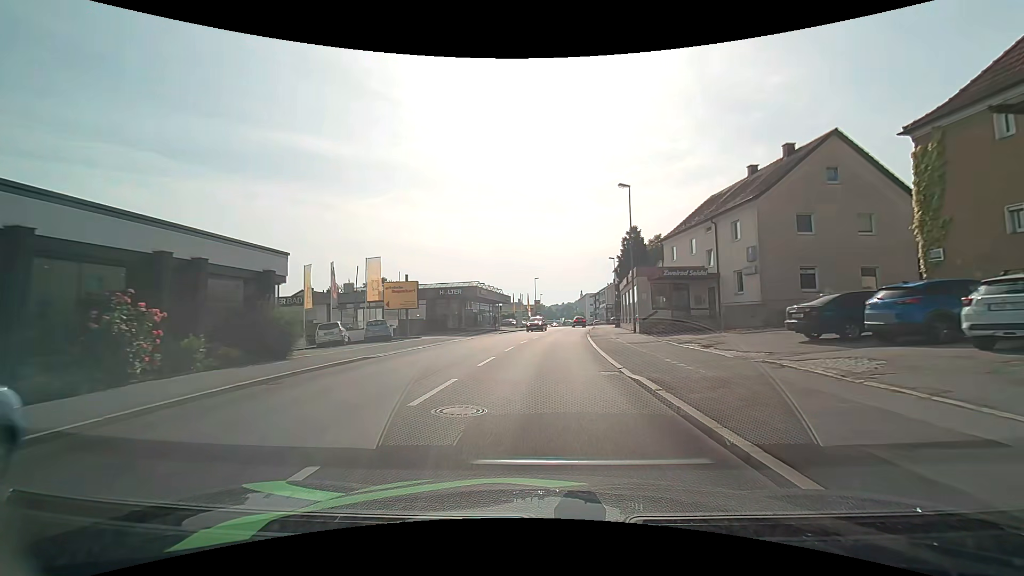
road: tertiary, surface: asphalt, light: Day
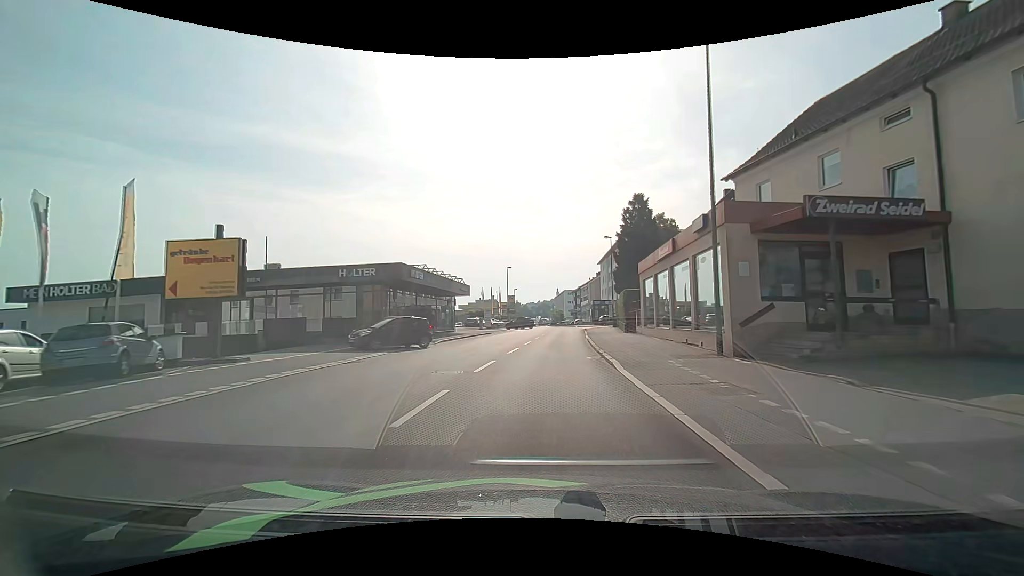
(+0.4, +19.4) m; +3°
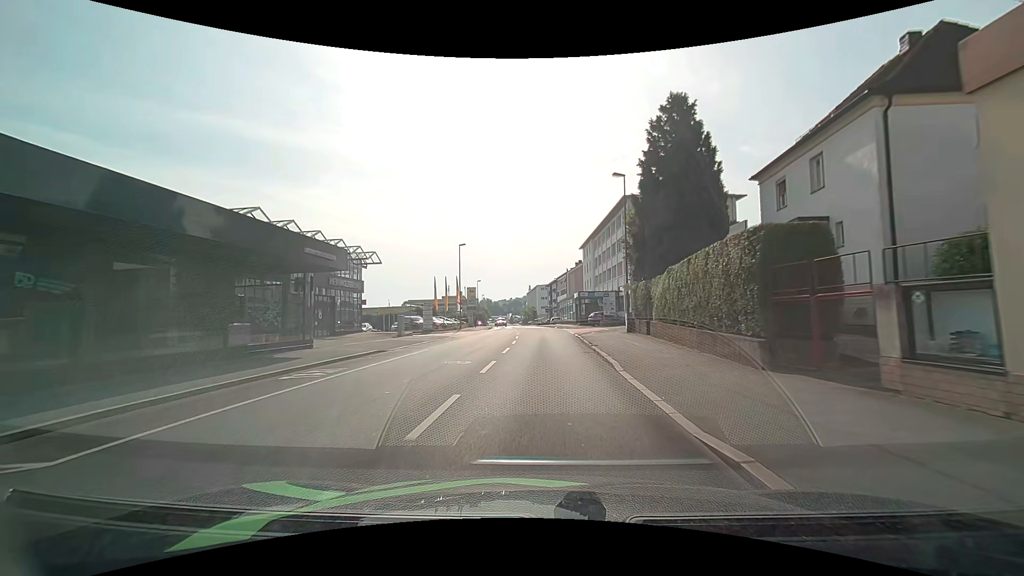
(+0.7, +24.4) m; +3°
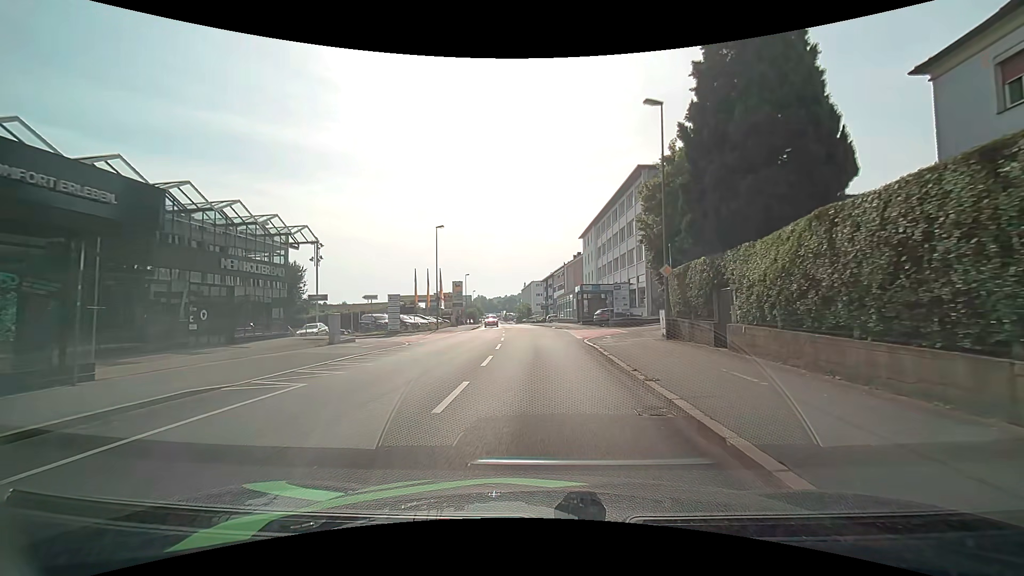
(+0.1, +10.6) m; +1°
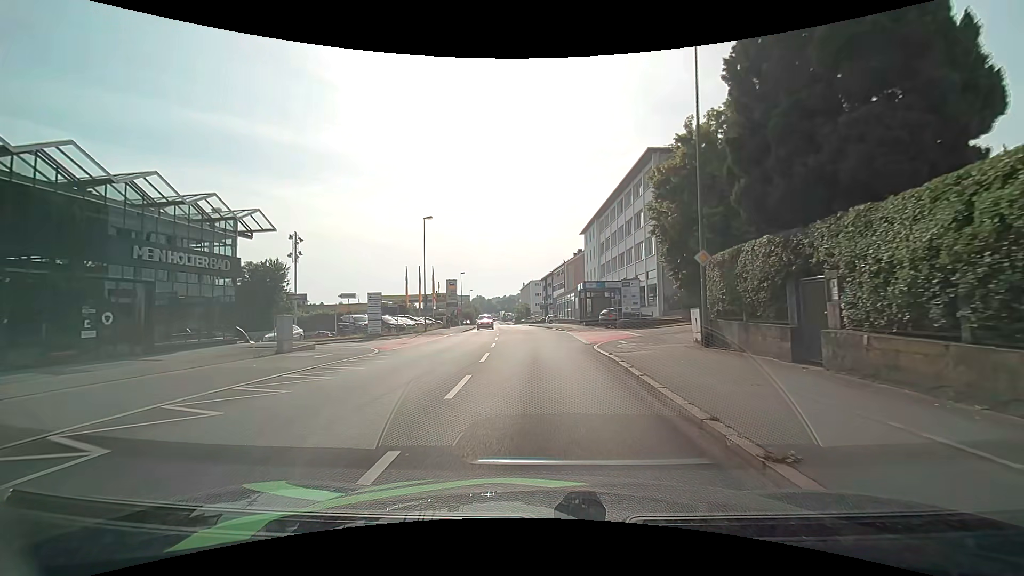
(0.0, +4.7) m; +1°
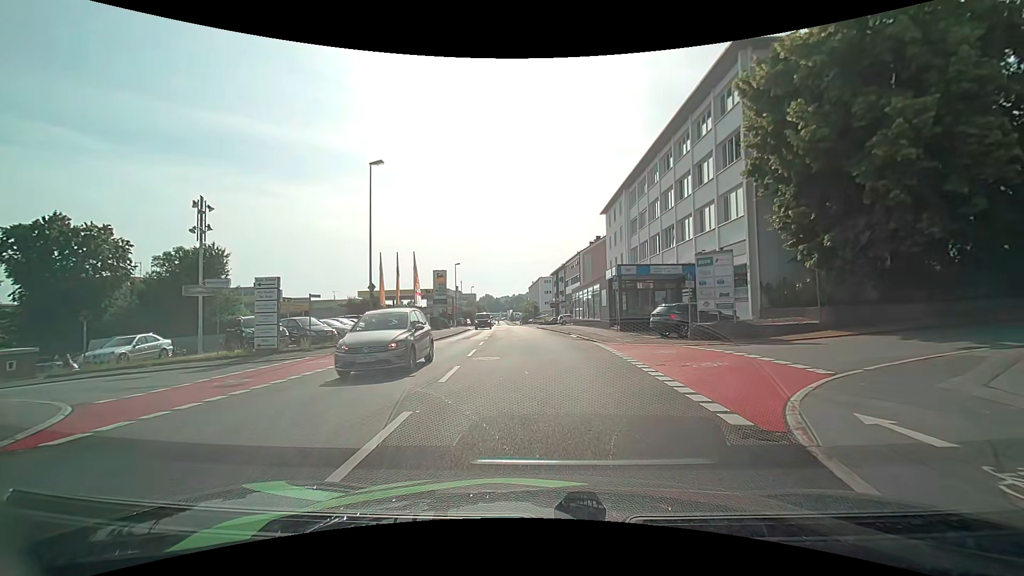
(-0.2, +16.0) m; -1°
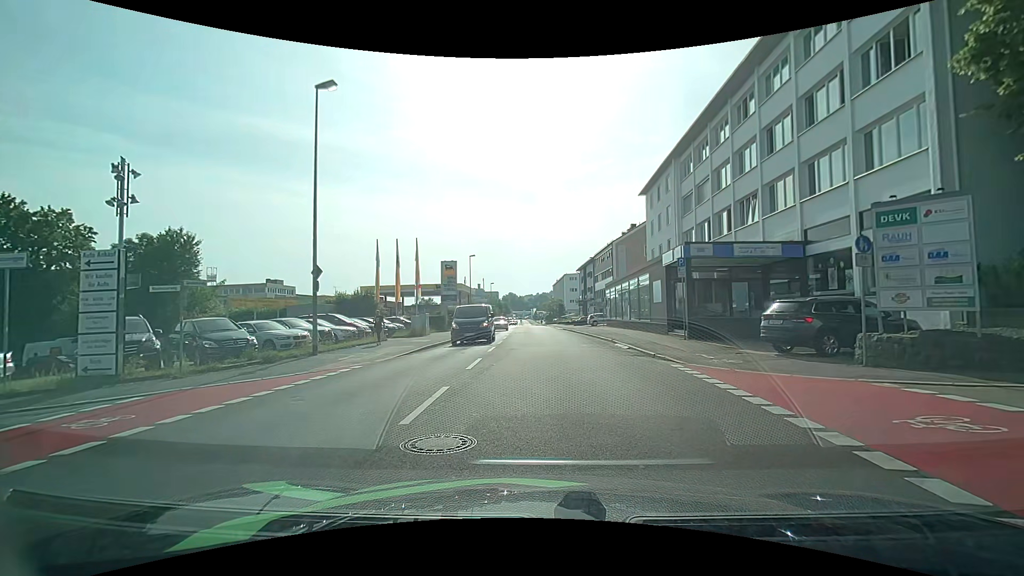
(-0.3, +9.4) m; -4°
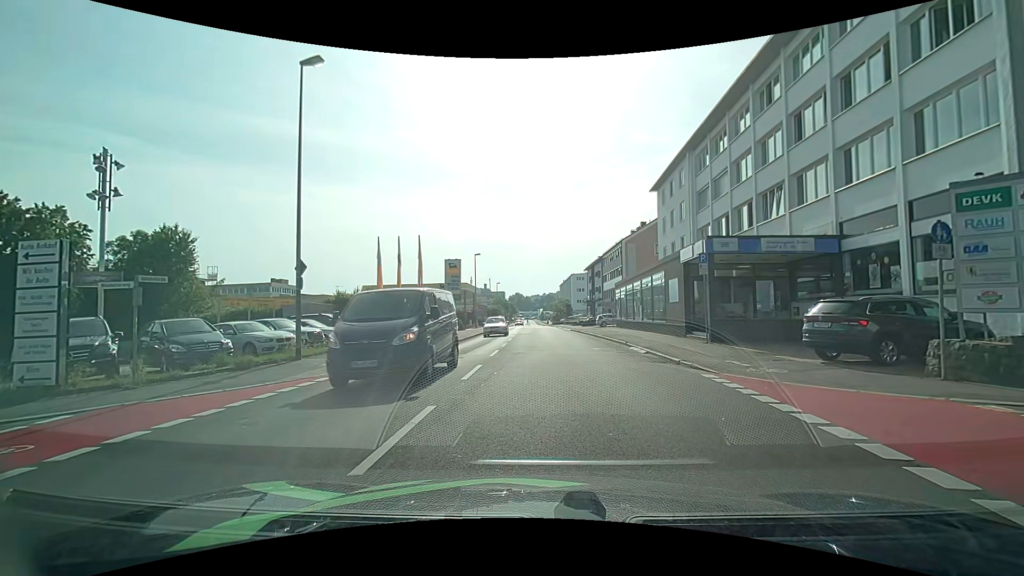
(0.0, +1.7) m; -2°
